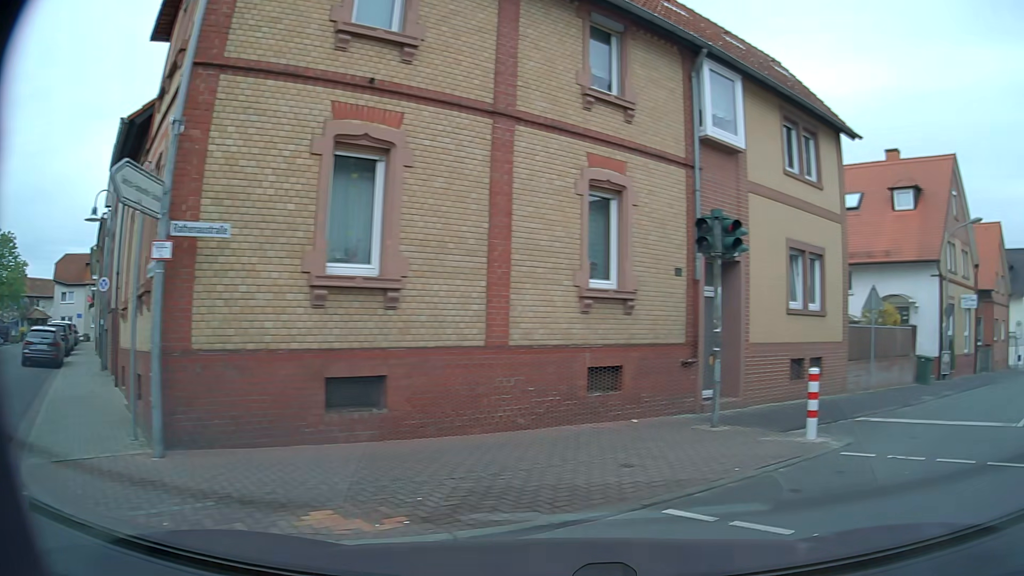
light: Day
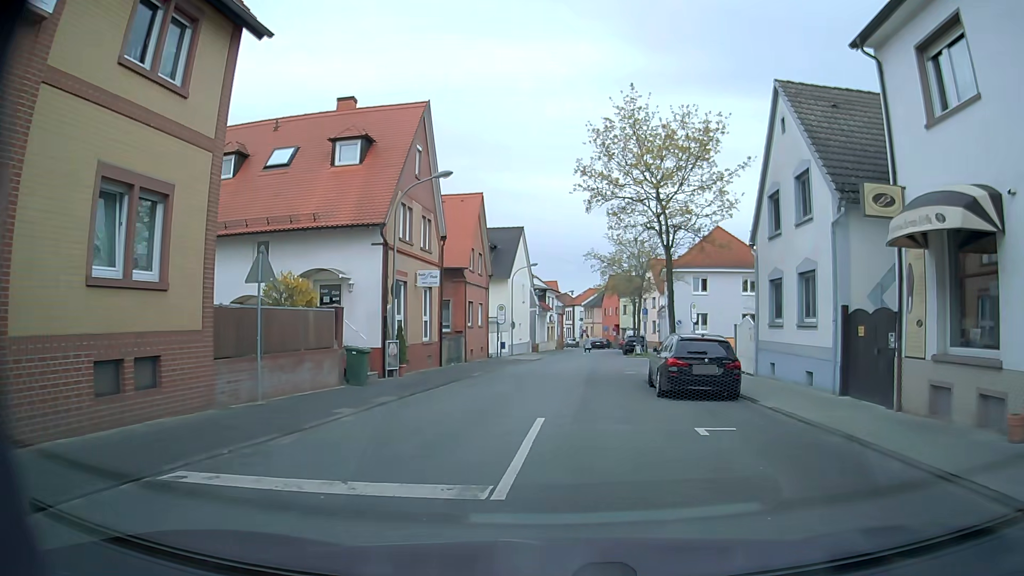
(+3.7, +5.7) m; +49°
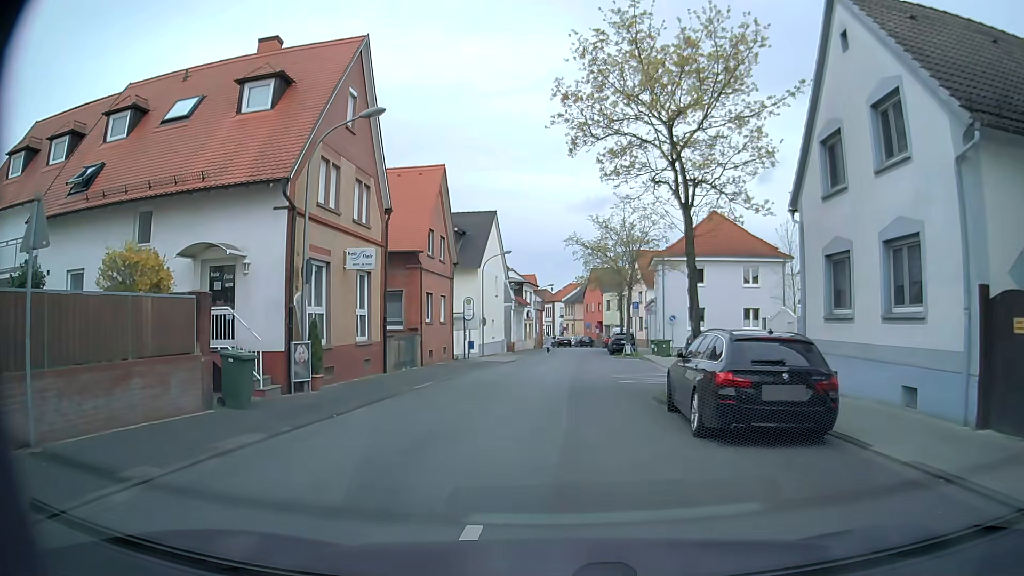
(+0.2, +6.5) m; +3°
